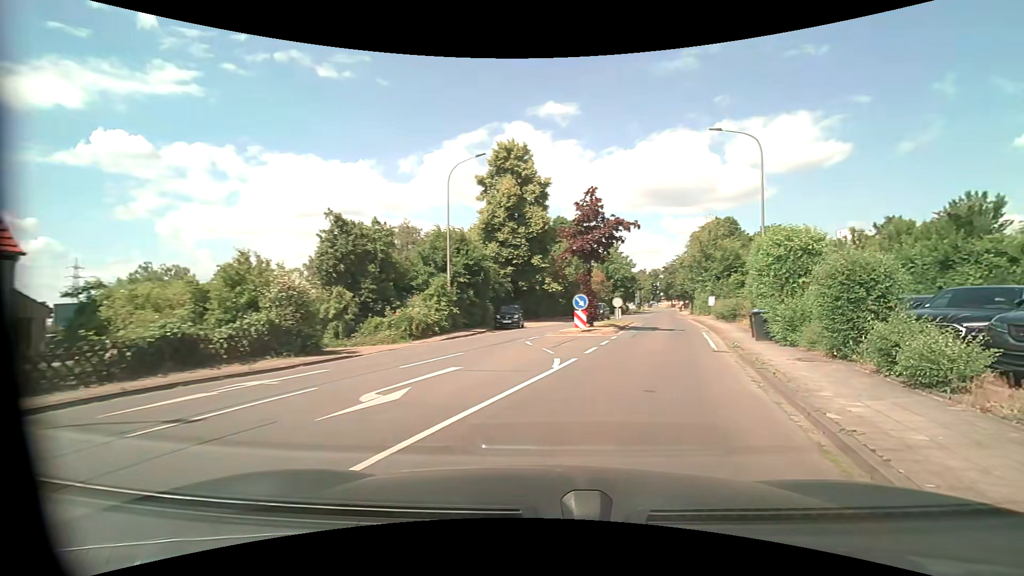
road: unclassified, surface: asphalt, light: Day
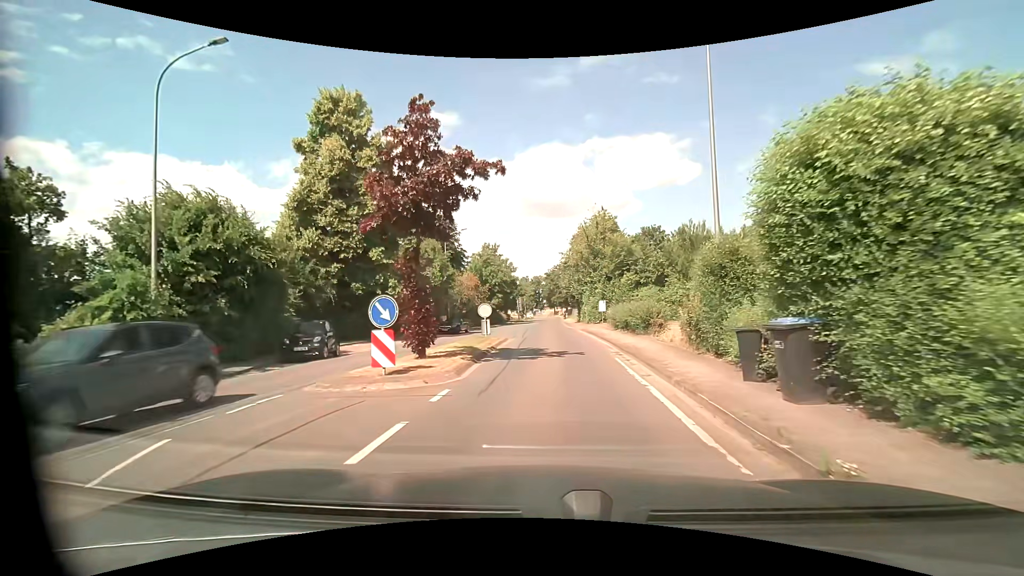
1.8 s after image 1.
(+2.2, +12.0) m; +13°
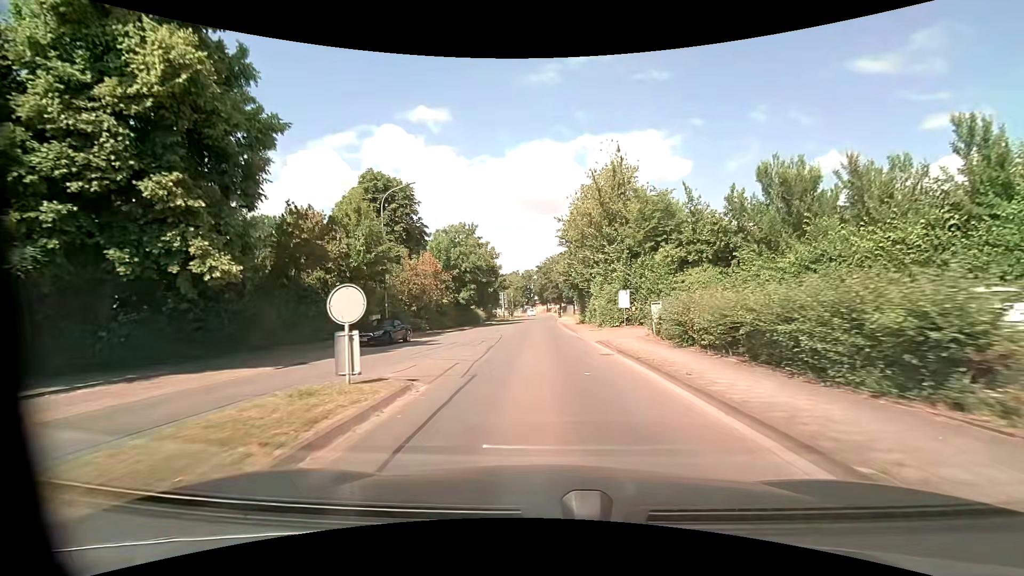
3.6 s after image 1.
(+0.3, +16.7) m; +1°
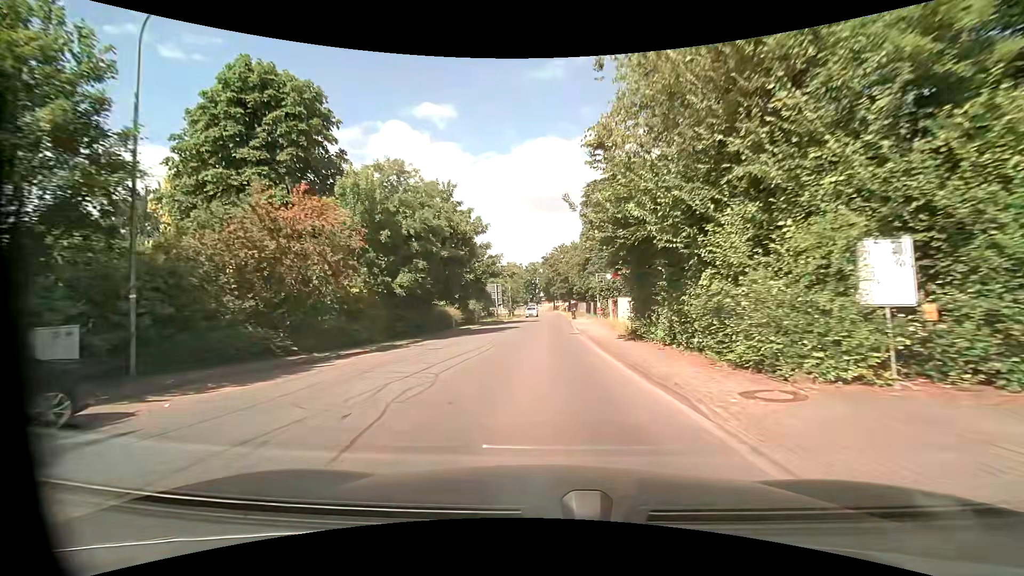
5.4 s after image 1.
(-0.2, +20.1) m; -1°
